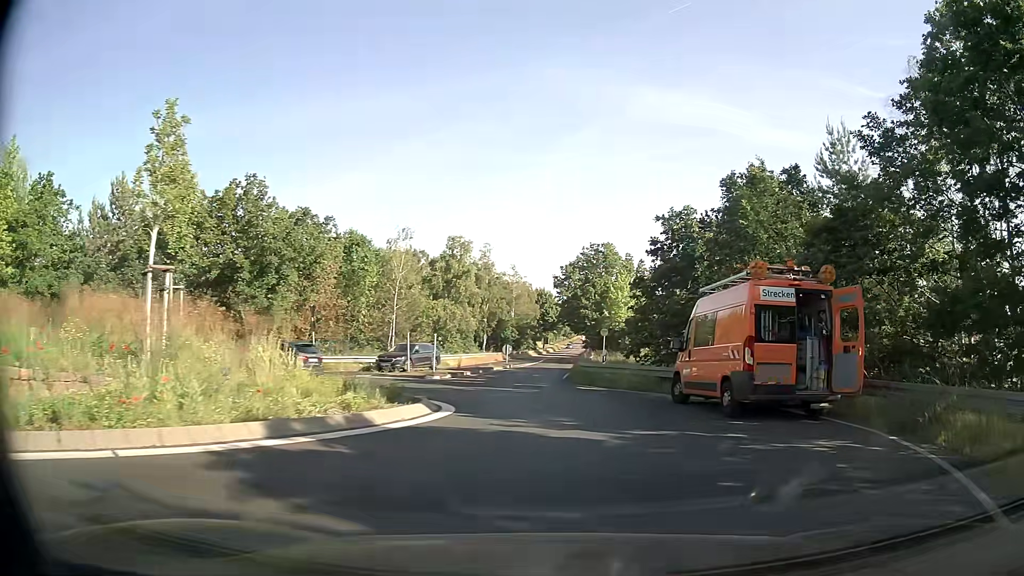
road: secondary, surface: asphalt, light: Day
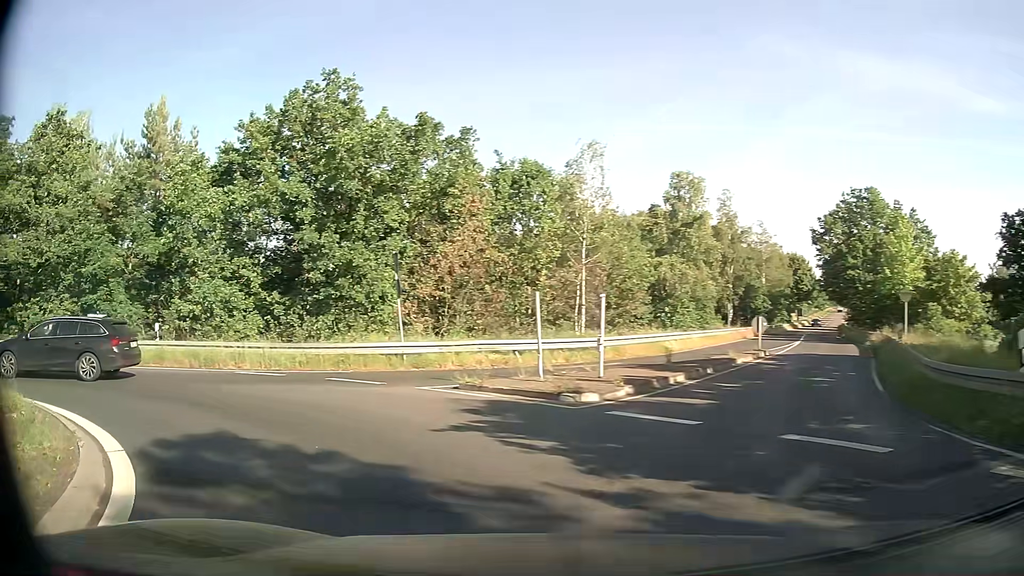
(0.0, +17.1) m; -21°
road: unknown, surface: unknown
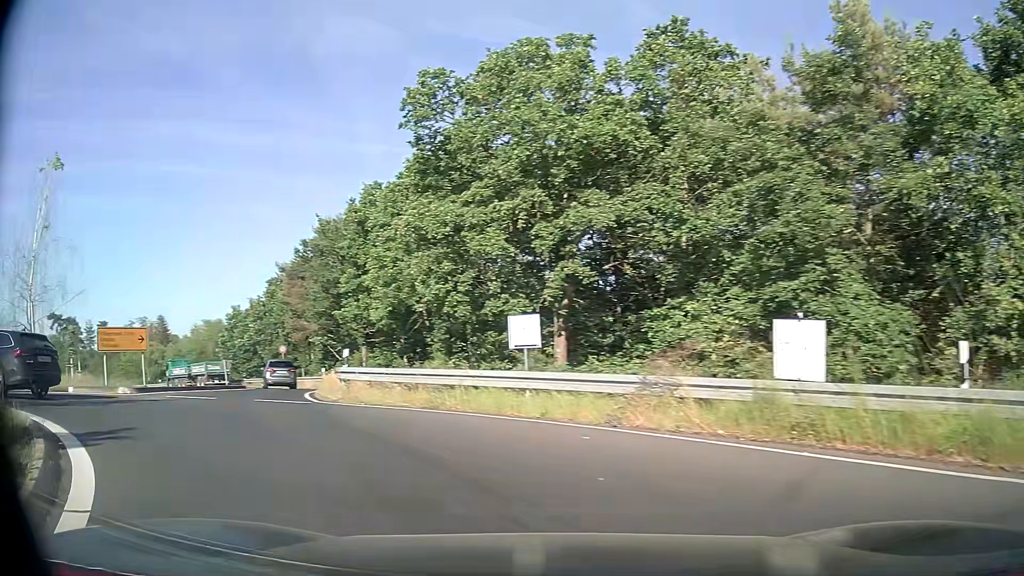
(-6.6, +11.9) m; -60°
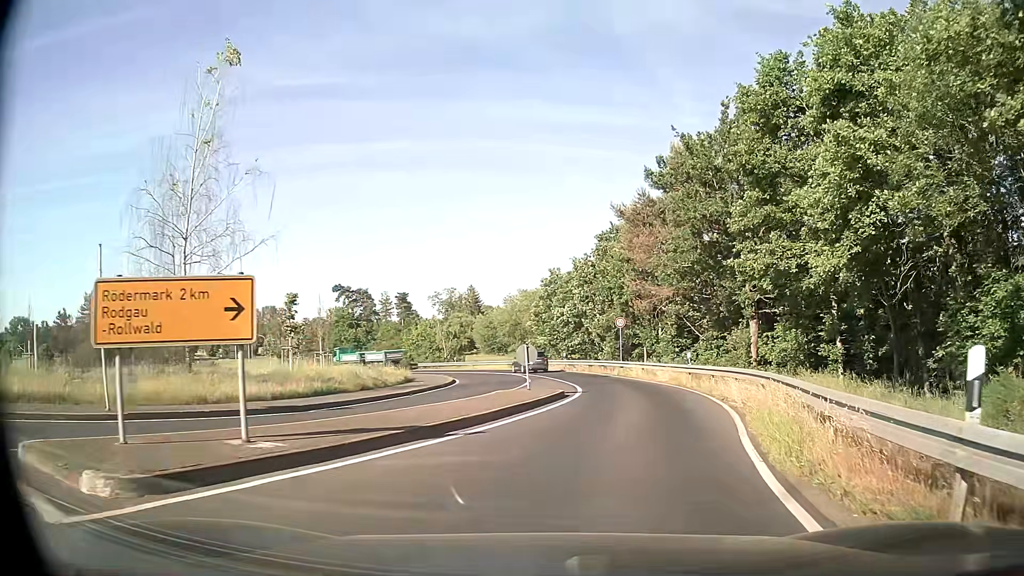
(-5.9, +13.8) m; -29°
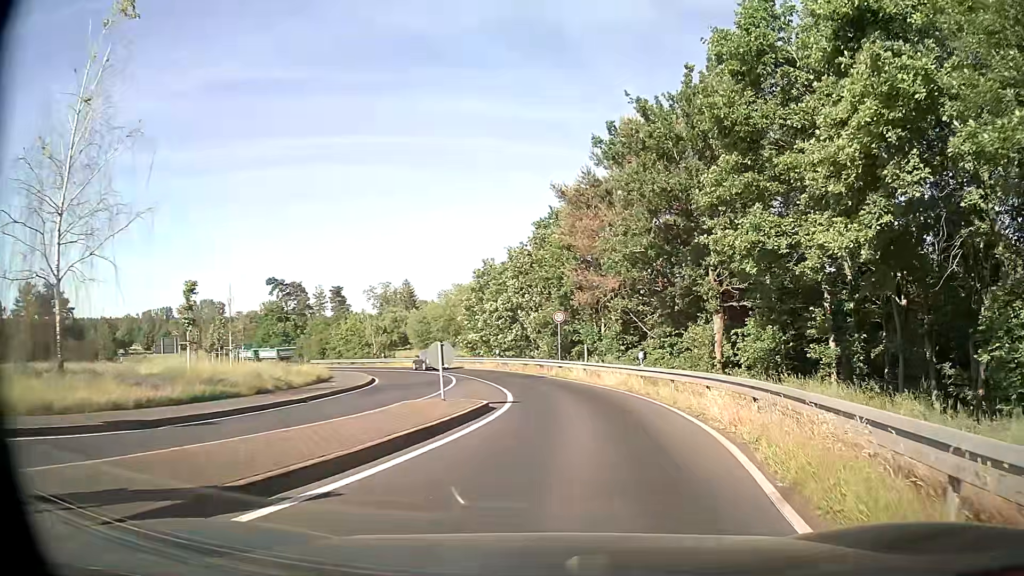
(+0.2, +4.3) m; +5°
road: secondary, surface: asphalt
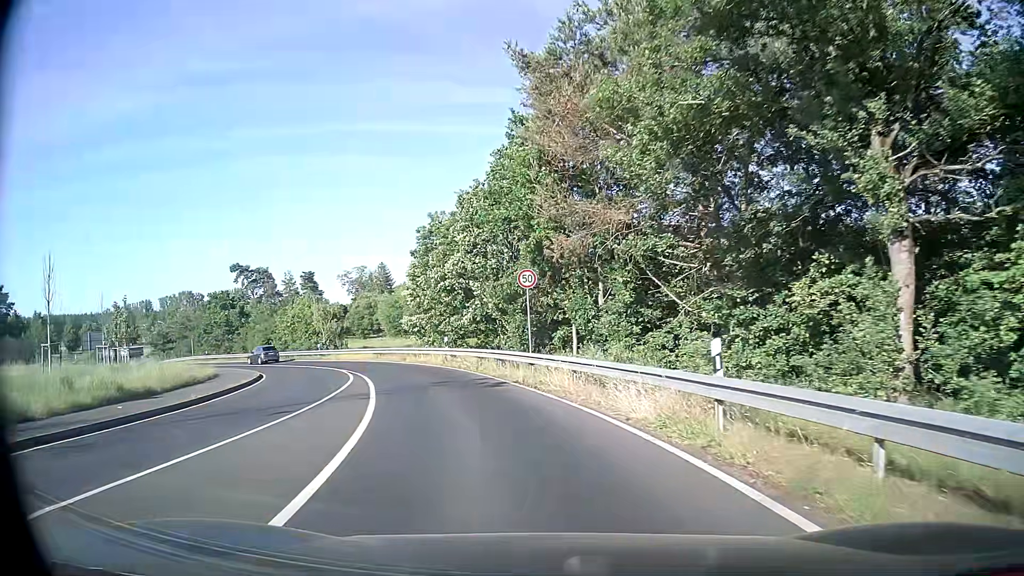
(+1.0, +15.1) m; +2°
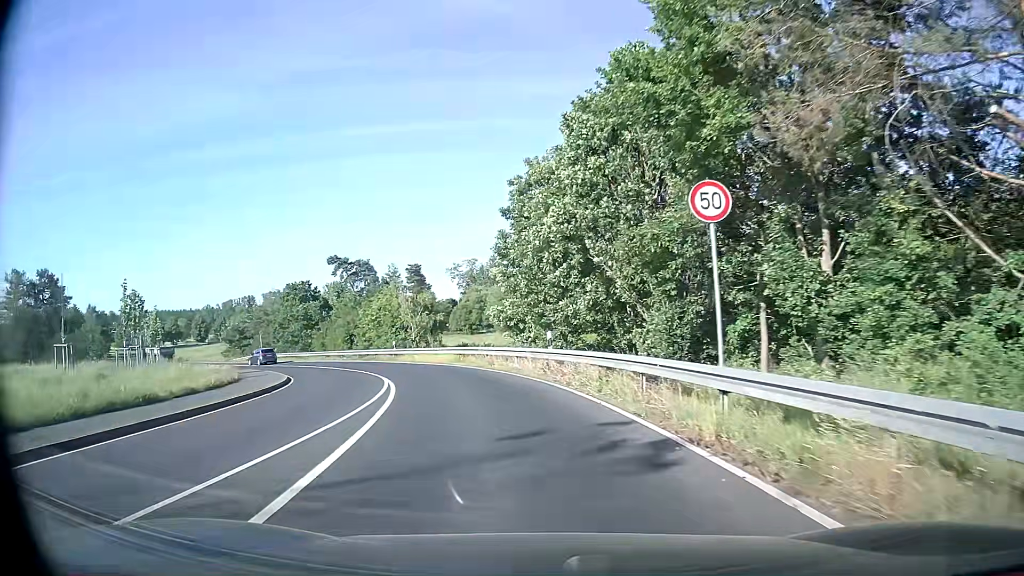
(-1.0, +11.8) m; -9°
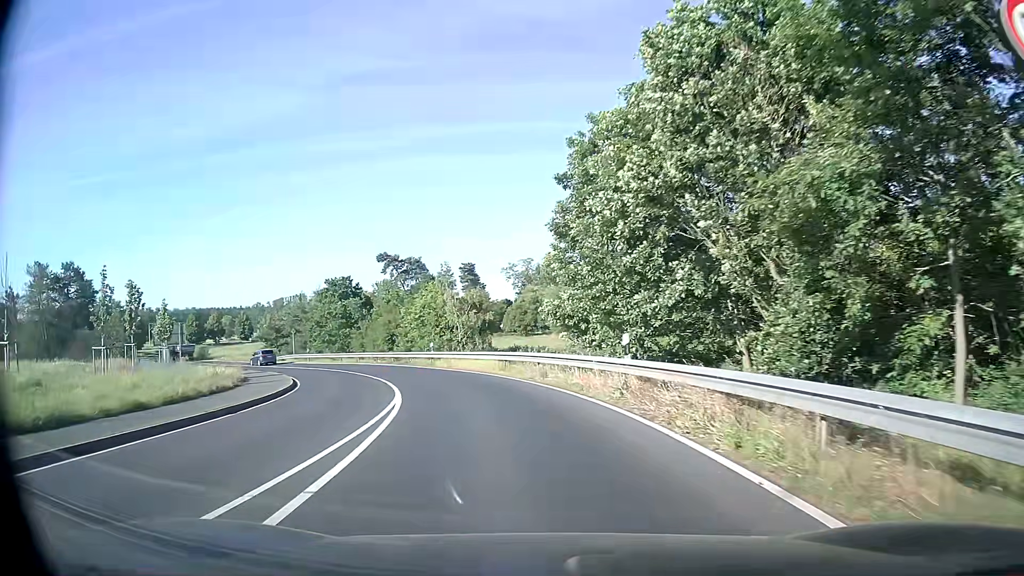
(-0.4, +6.4) m; -6°
